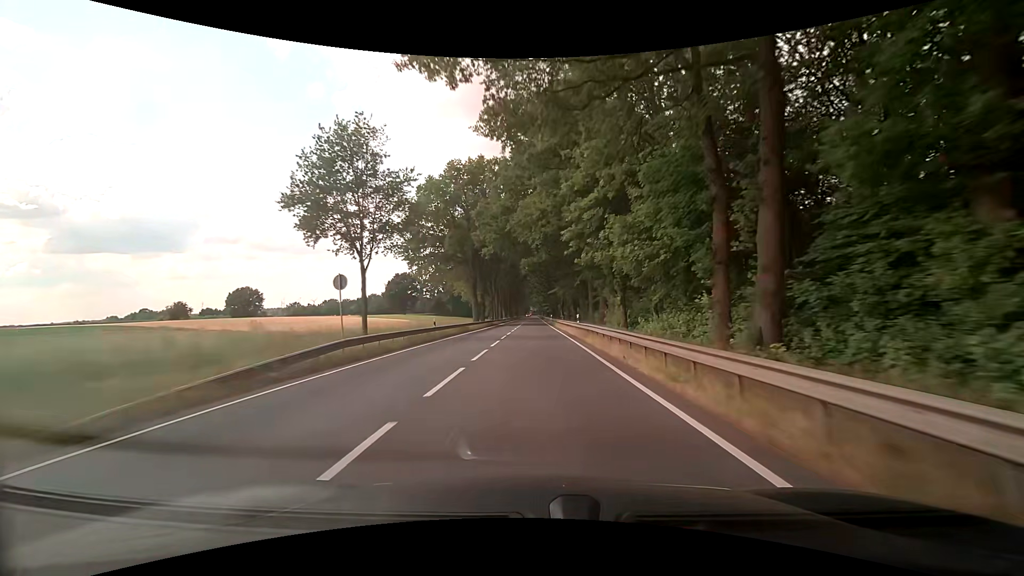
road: primary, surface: asphalt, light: Day
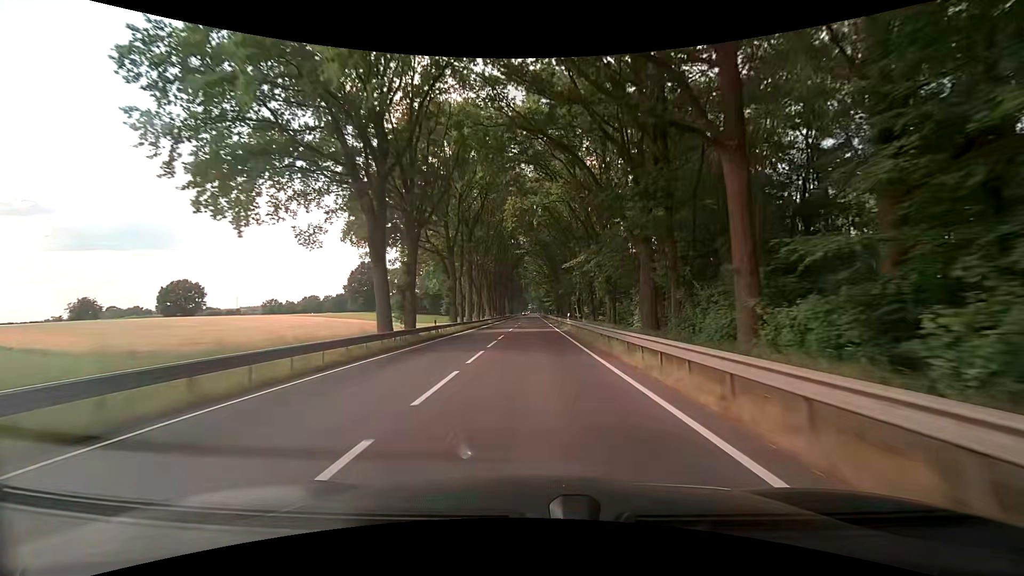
(+0.3, +44.0) m; 0°
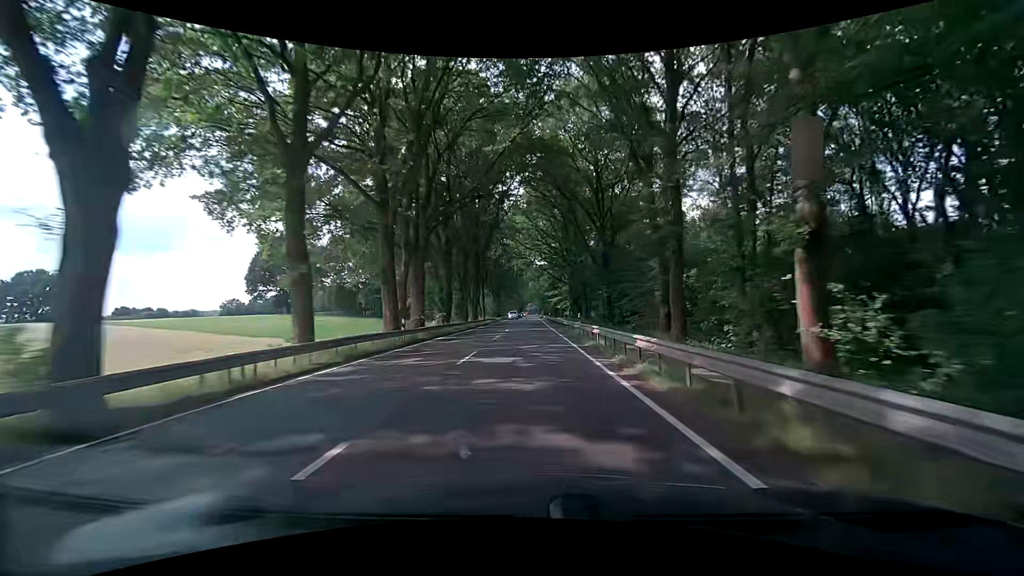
(+0.9, +60.9) m; +1°
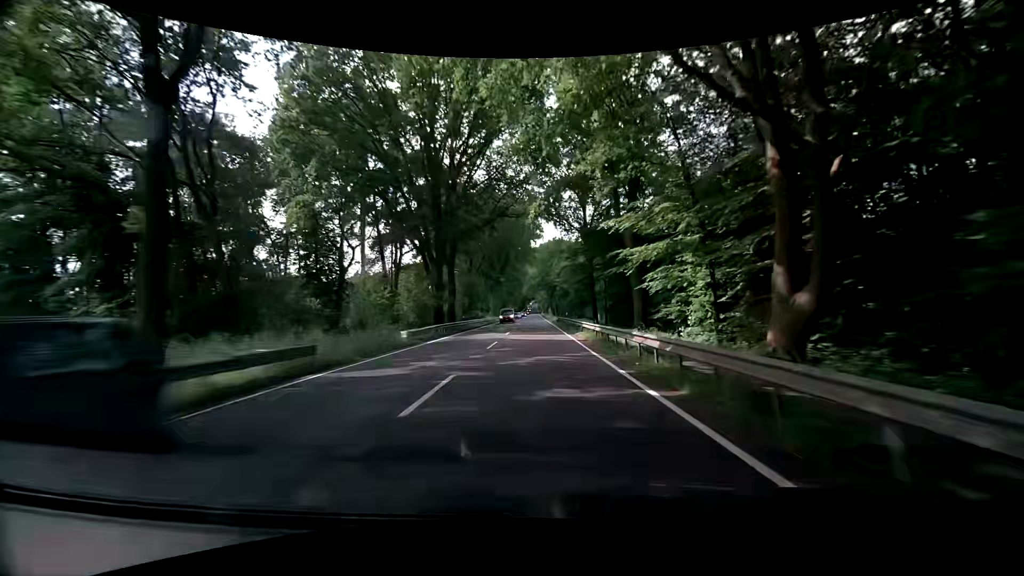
(-0.2, +78.7) m; 0°
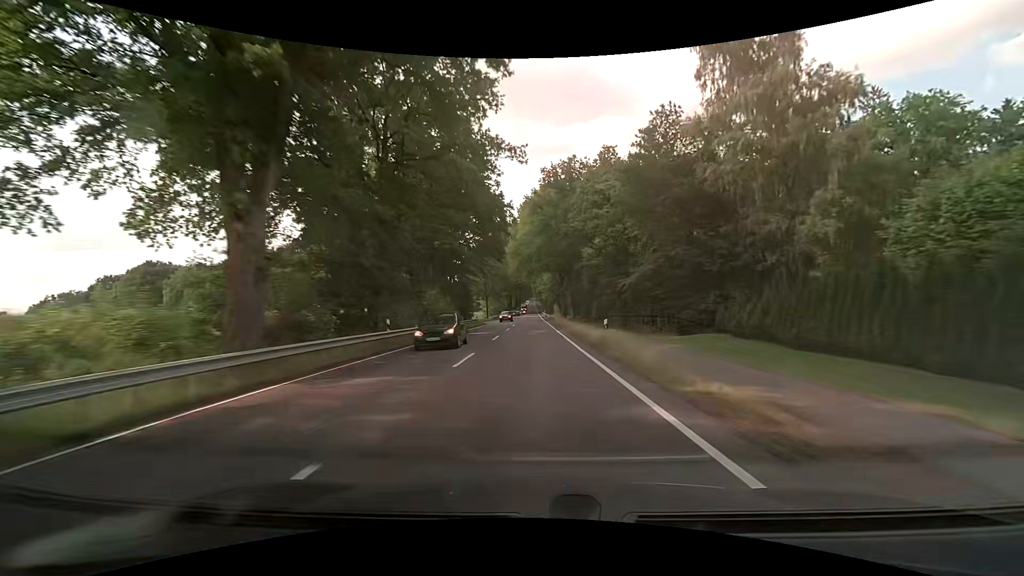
(+0.4, +78.0) m; 0°
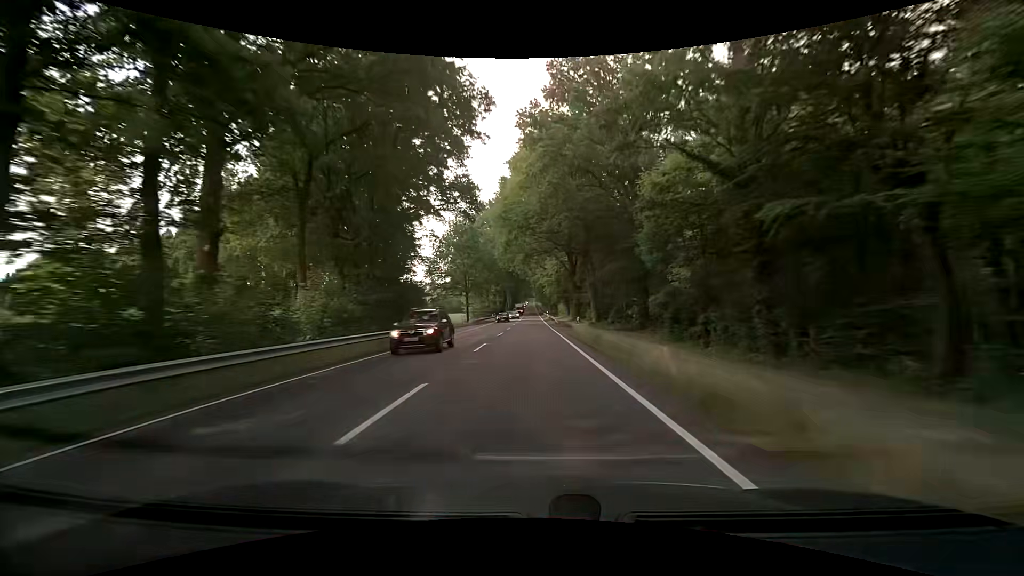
(+0.1, +31.1) m; 0°
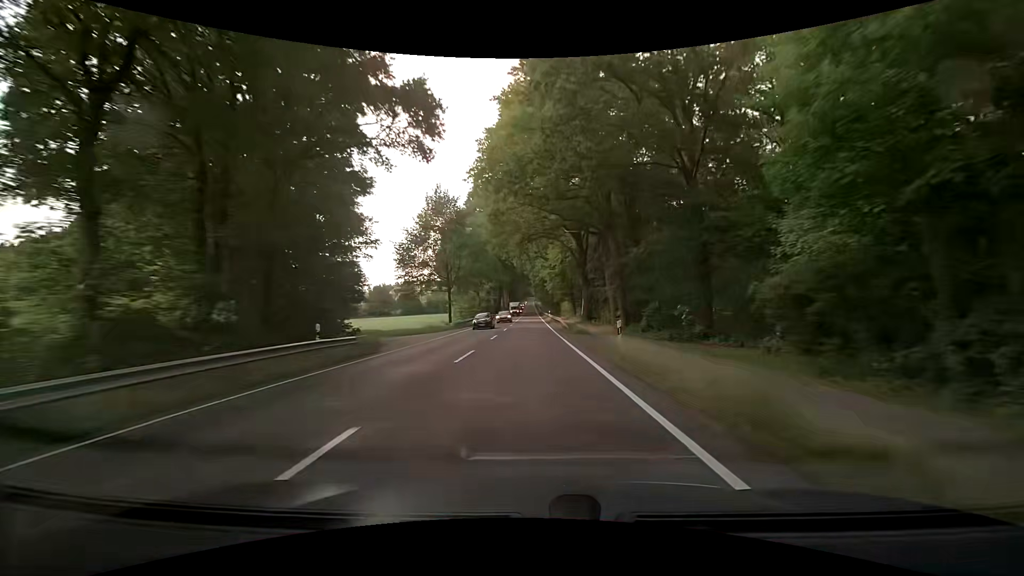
(0.0, +15.6) m; 0°
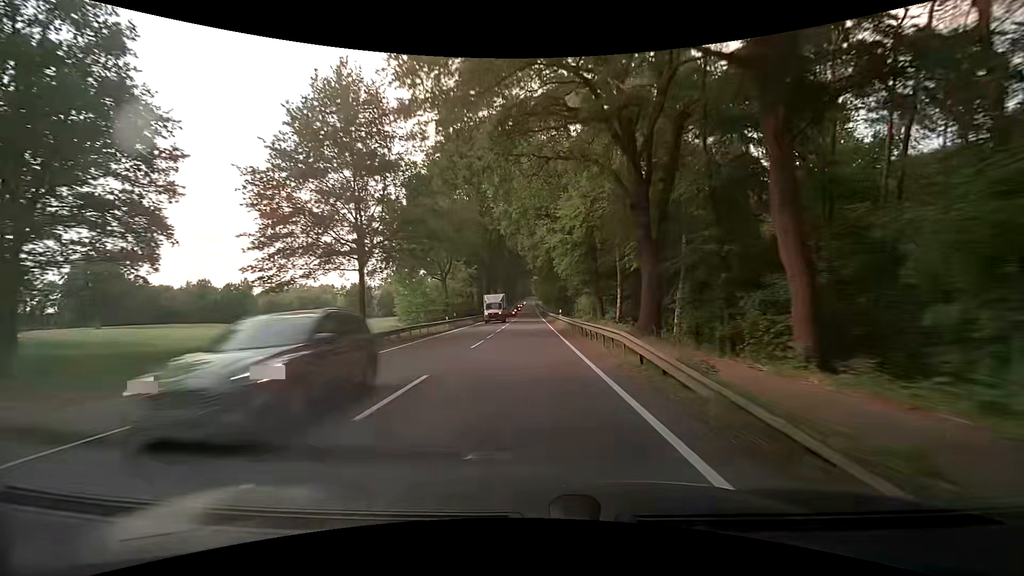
(-0.2, +31.3) m; 0°
(0, +10) (0, +20) (0, +30) (0, +40) (0, +50) (0, +60) (0, +70) (-1, +80) (-1, +90) (-1, +100) m
